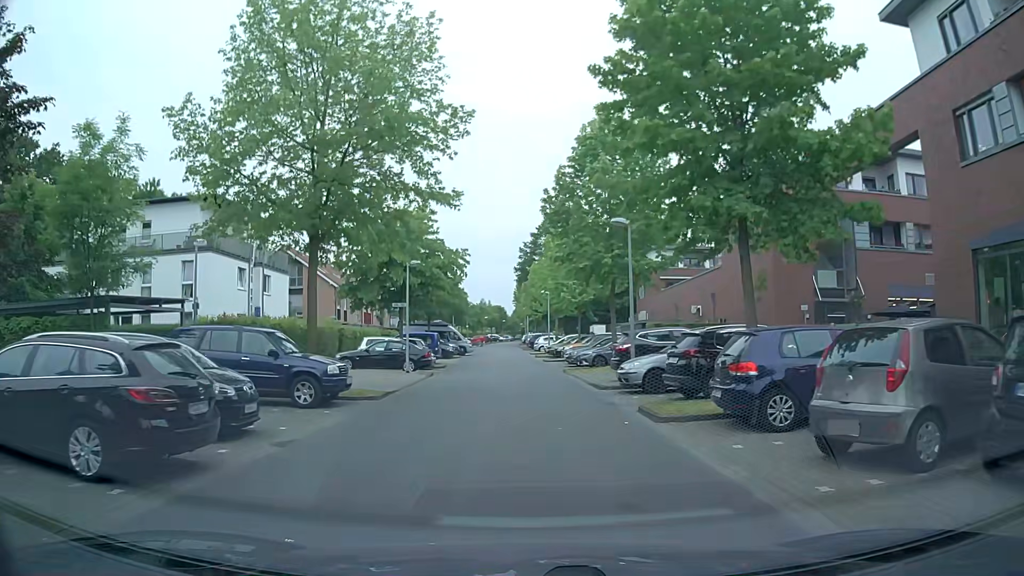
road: residential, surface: asphalt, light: Day
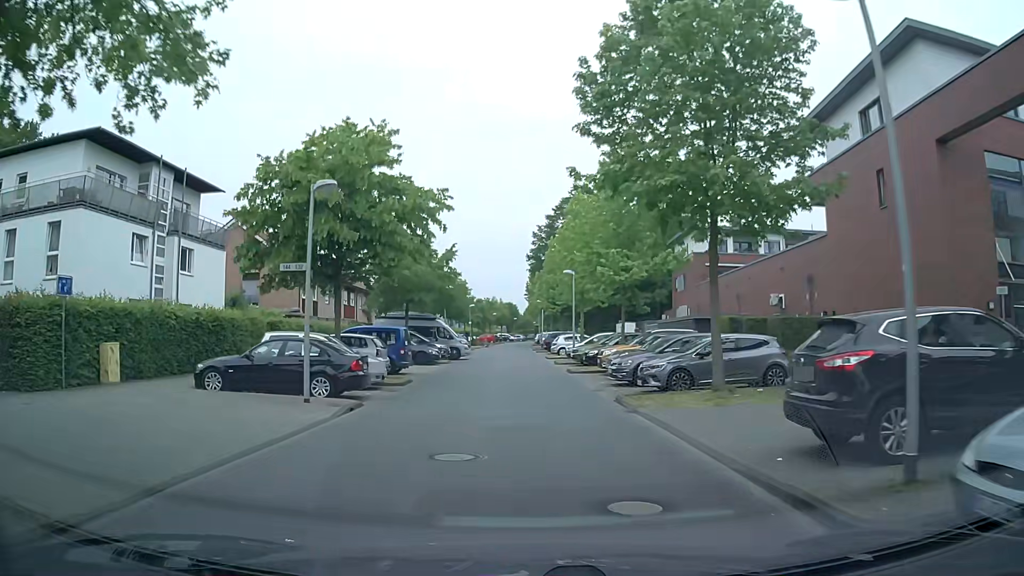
(-0.1, +14.4) m; -1°
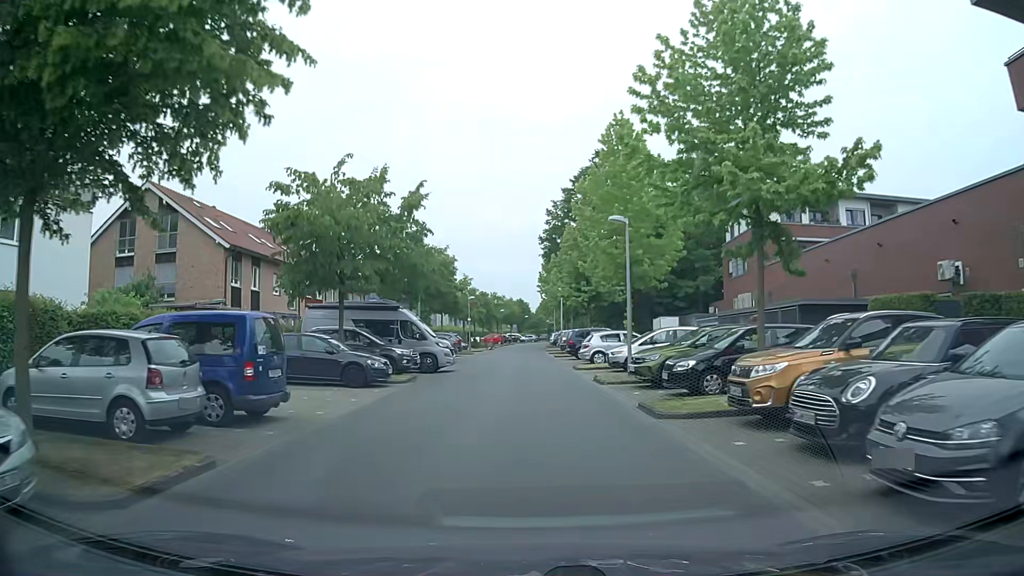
(-0.3, +15.4) m; -1°
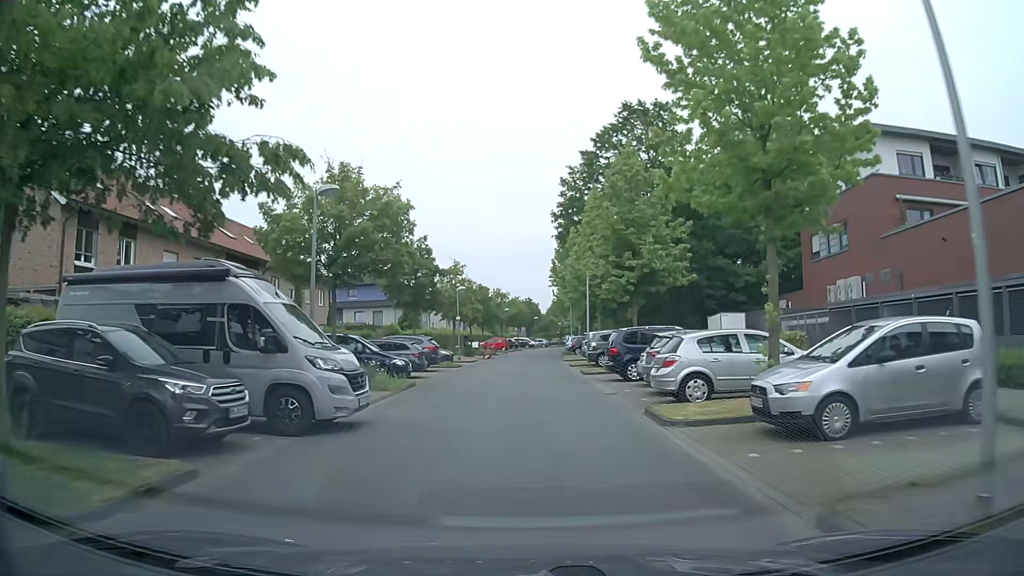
(-0.1, +15.8) m; -2°
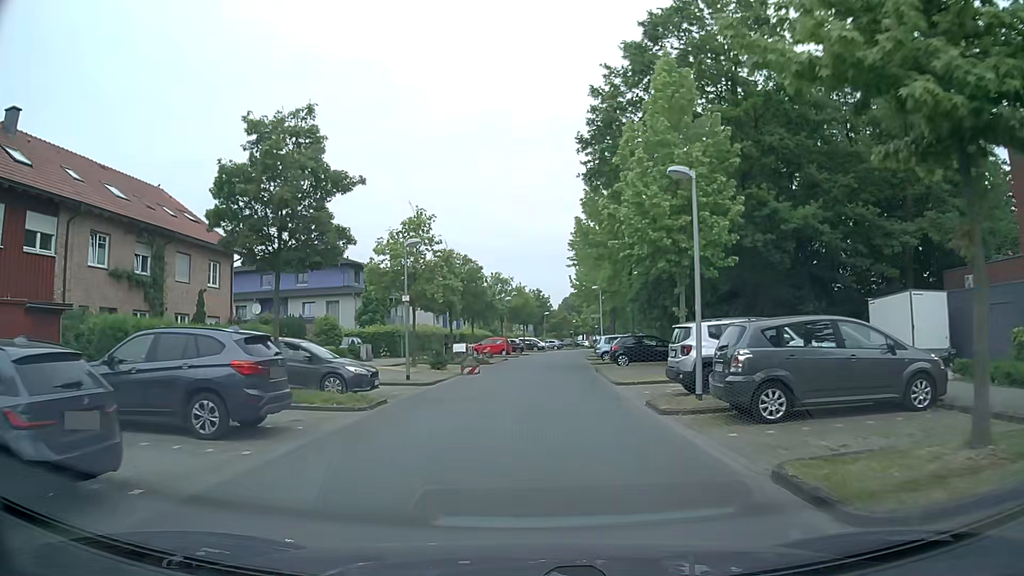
(+0.1, +20.9) m; 0°
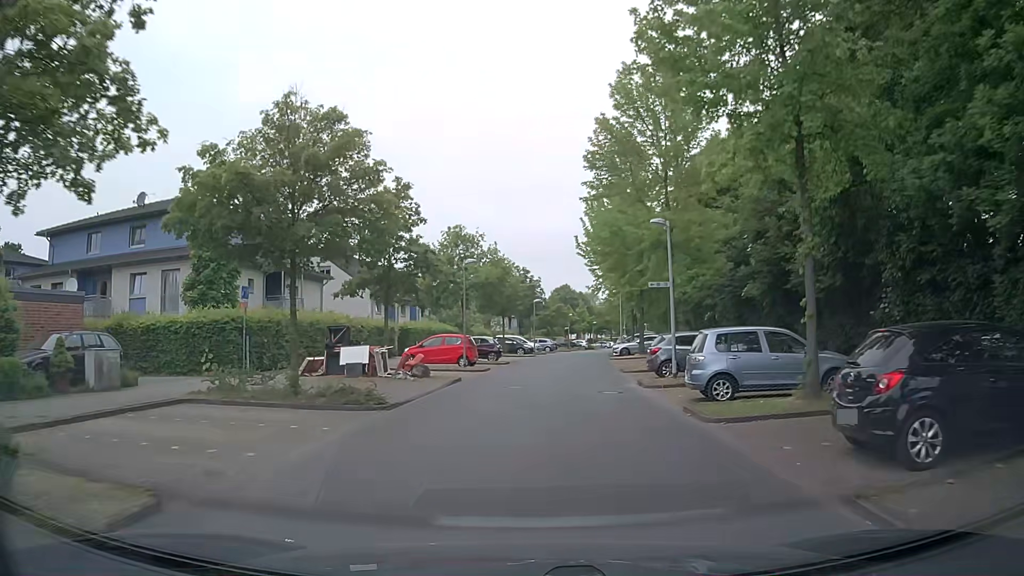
(+0.2, +25.5) m; +2°
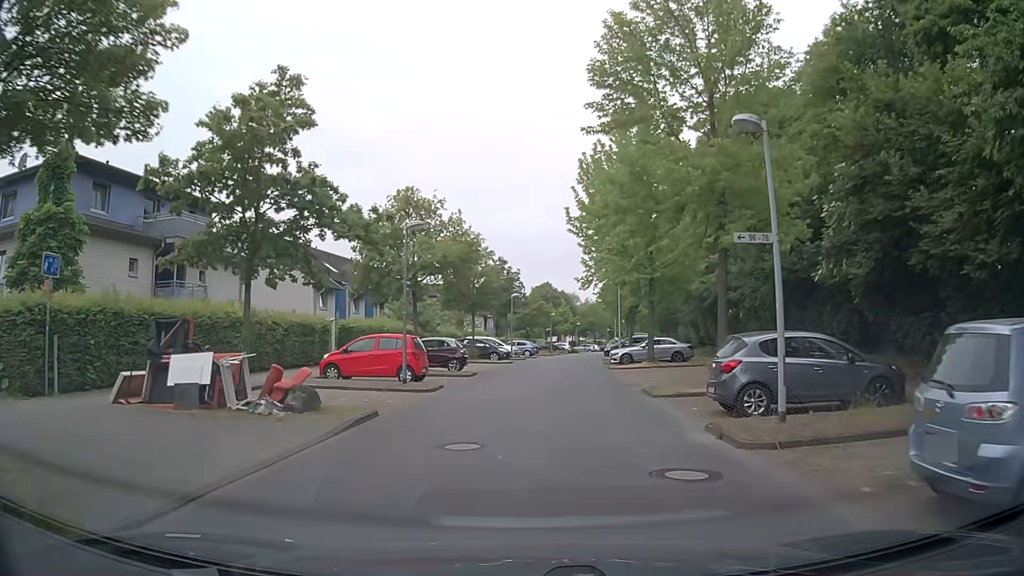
(0.0, +10.0) m; +1°
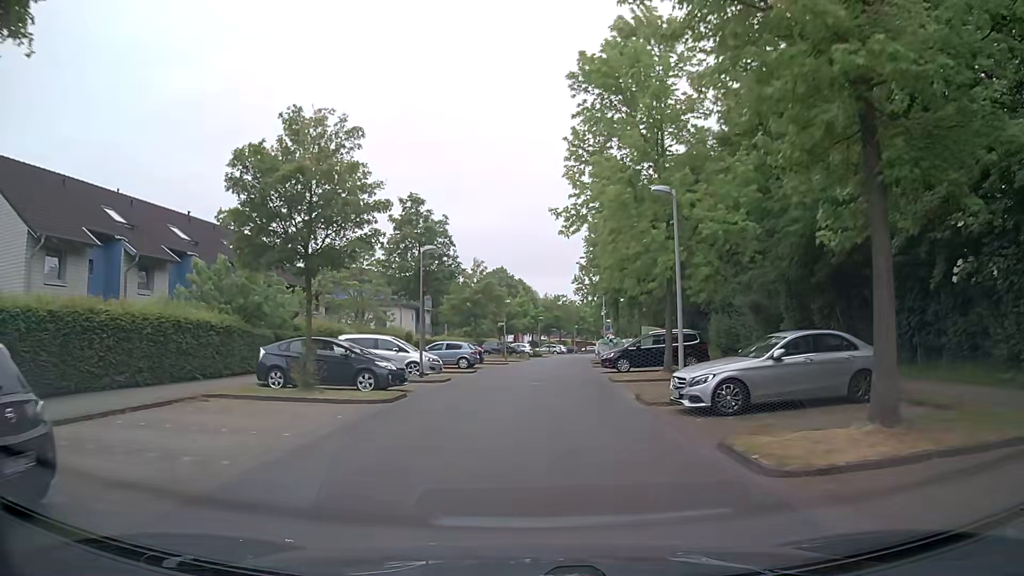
(+1.0, +25.3) m; +4°
(0, +10) (0, +20) (+1, +30) (+2, +40) (+3, +50) (+4, +60) (+5, +70) (+7, +80) (+8, +89) (+10, +99) m
